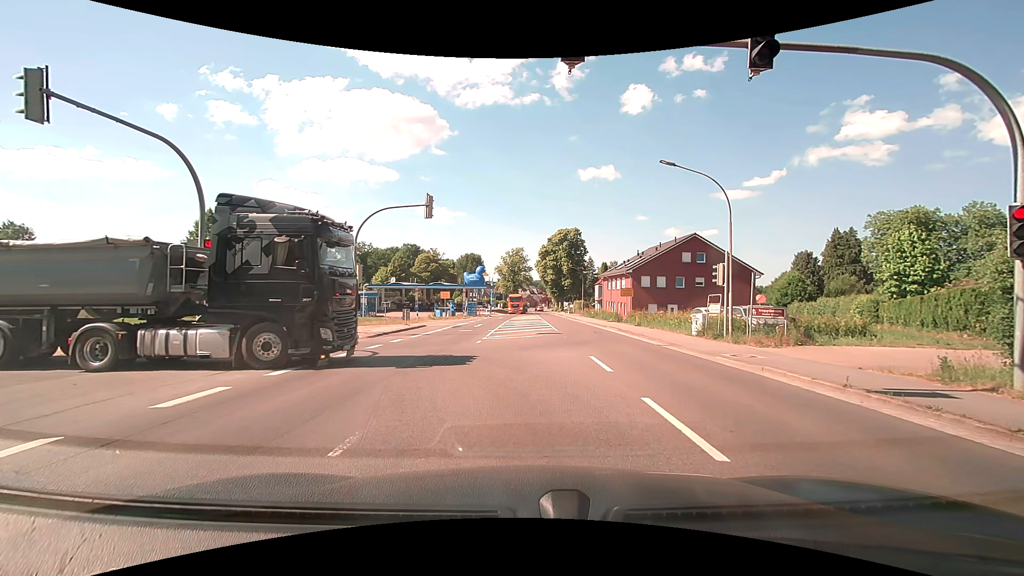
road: secondary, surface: asphalt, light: Day
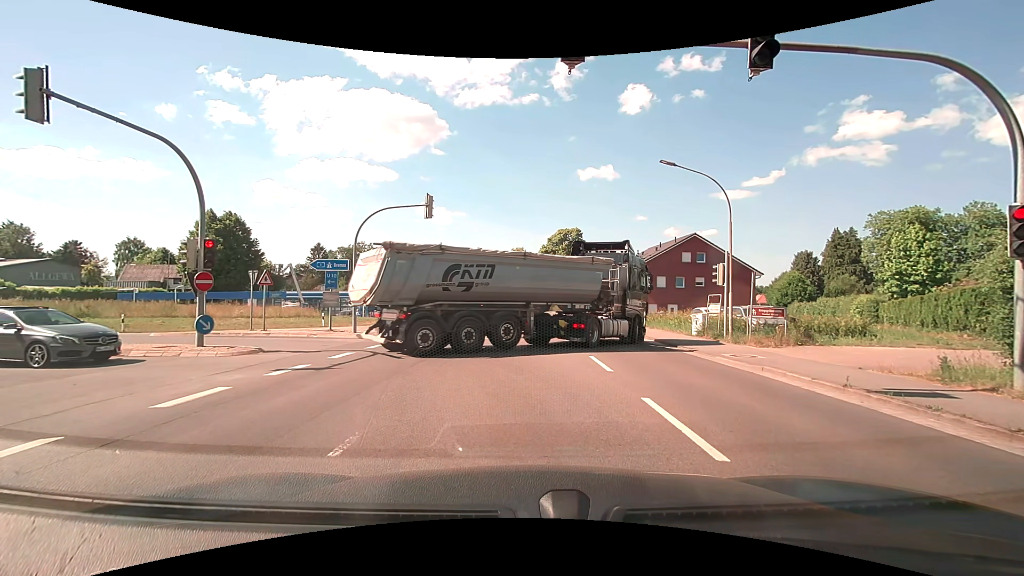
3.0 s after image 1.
(0.0, 0.0) m; 0°
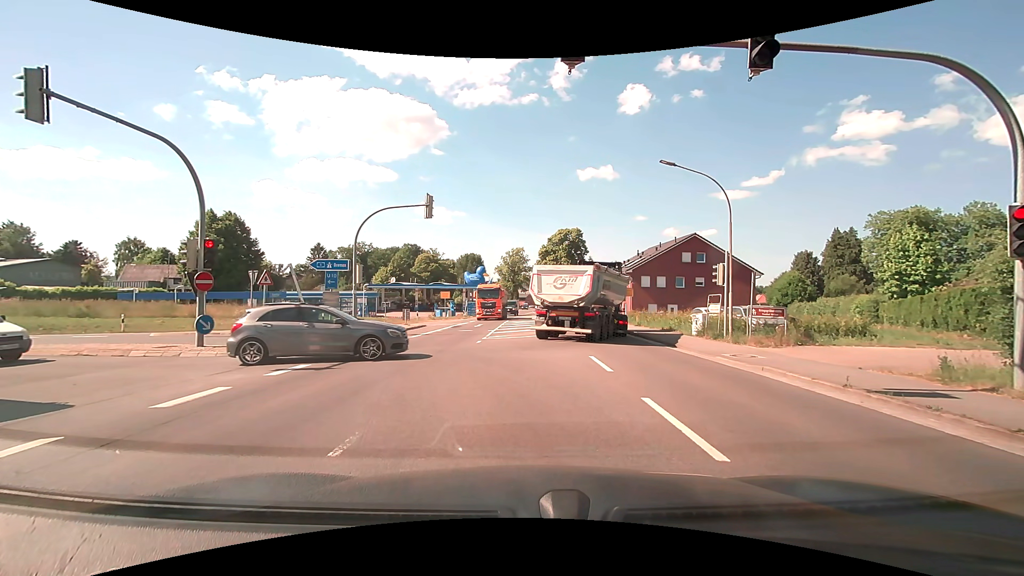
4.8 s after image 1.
(0.0, 0.0) m; 0°
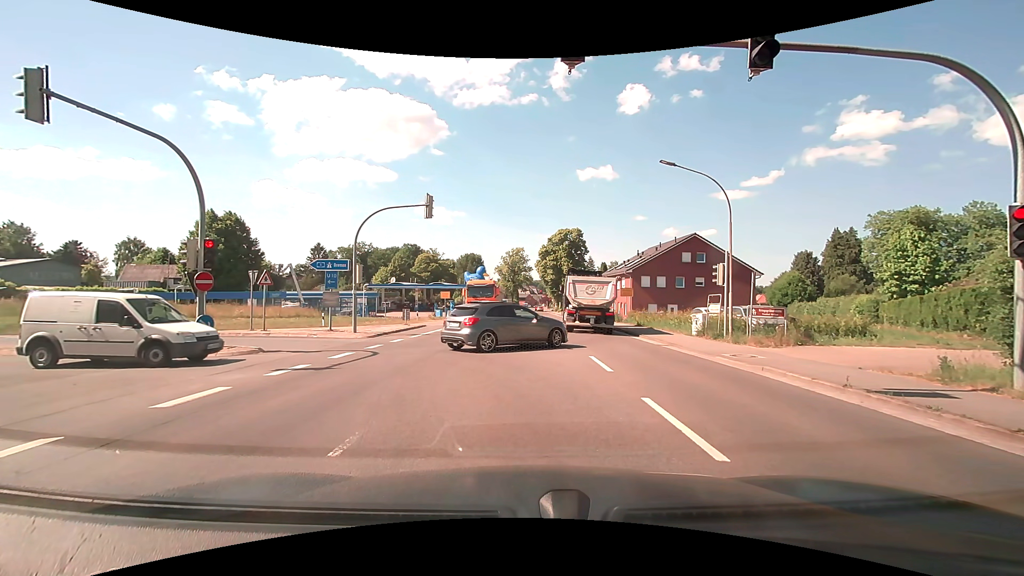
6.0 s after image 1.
(0.0, 0.0) m; 0°
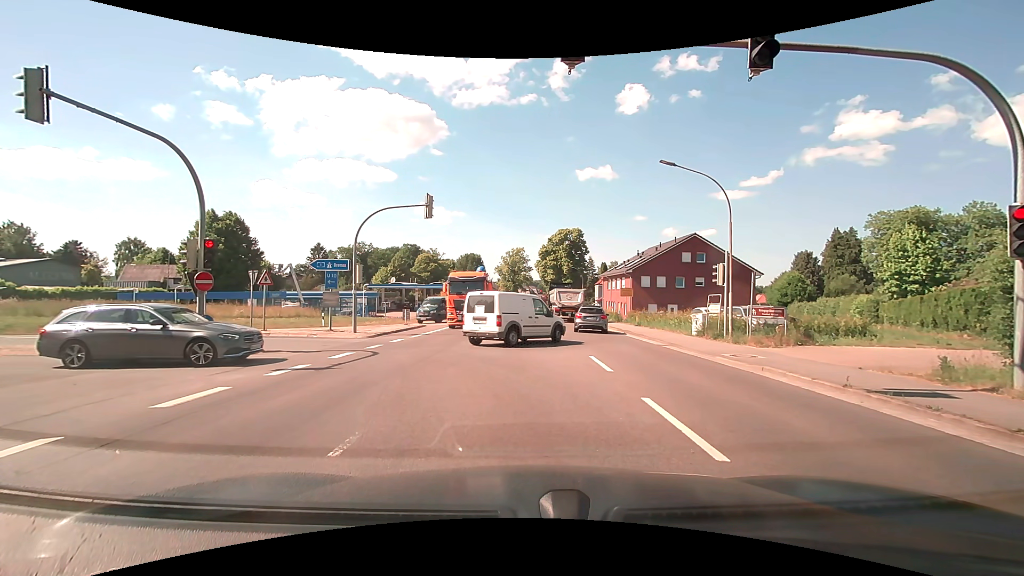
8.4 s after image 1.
(0.0, 0.0) m; 0°
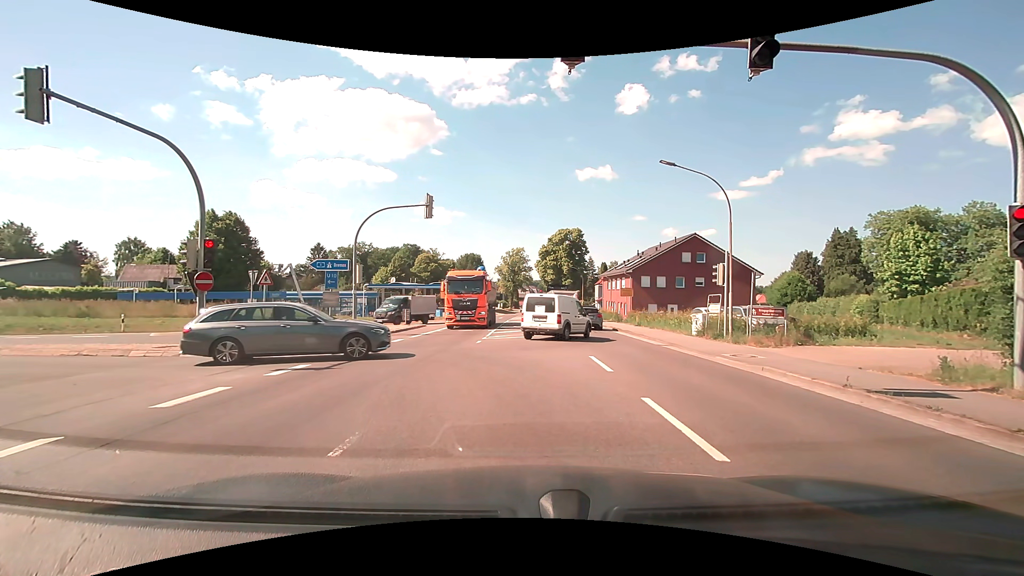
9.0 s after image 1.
(0.0, 0.0) m; 0°
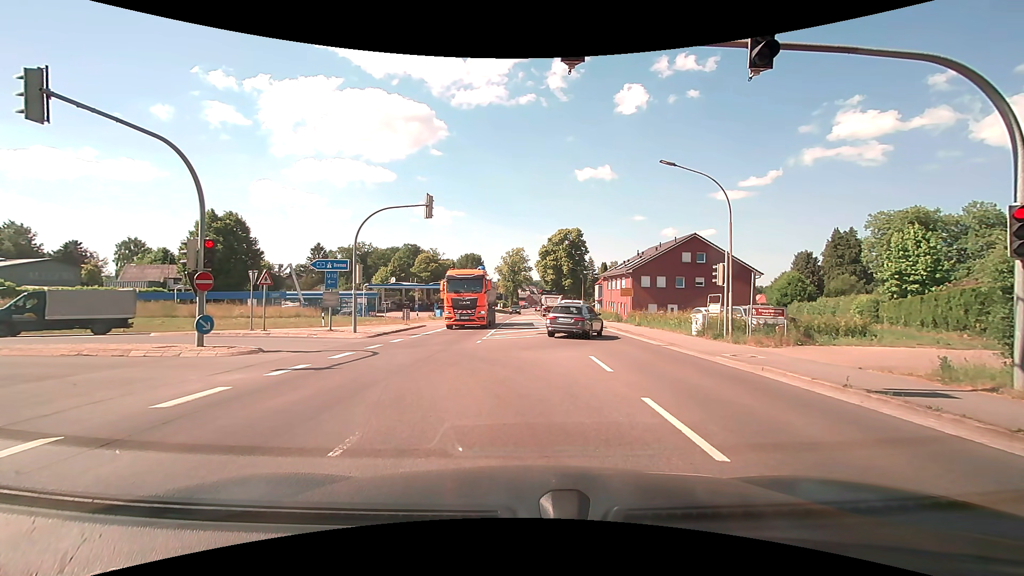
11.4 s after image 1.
(0.0, 0.0) m; 0°
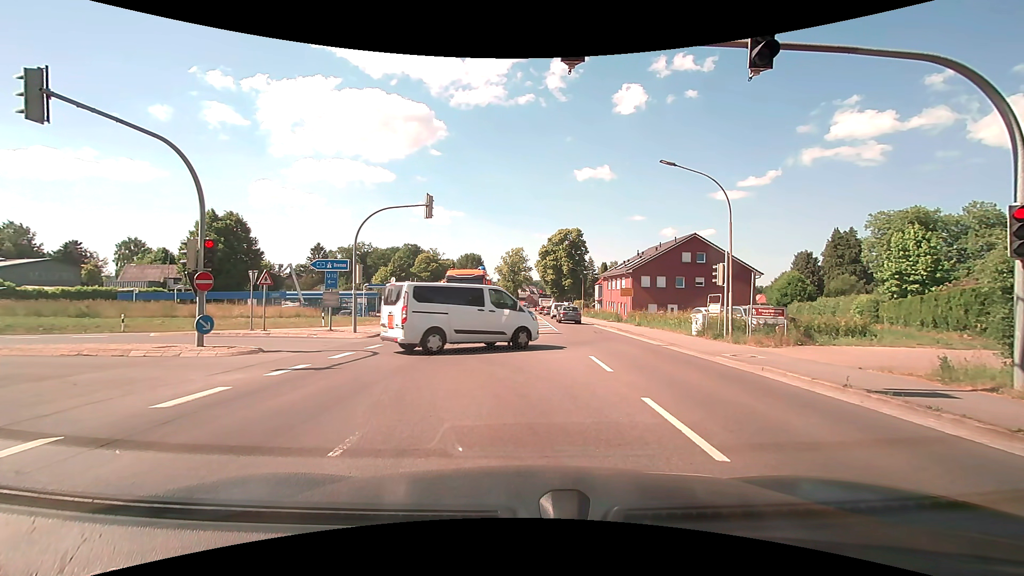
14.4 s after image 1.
(0.0, 0.0) m; 0°
(-1, +10) (-5, +19) (-14, +22) (-24, +22) (-34, +21) (-44, +21) (-54, +20) (-64, +20) (-74, +20) (-84, +20) m
